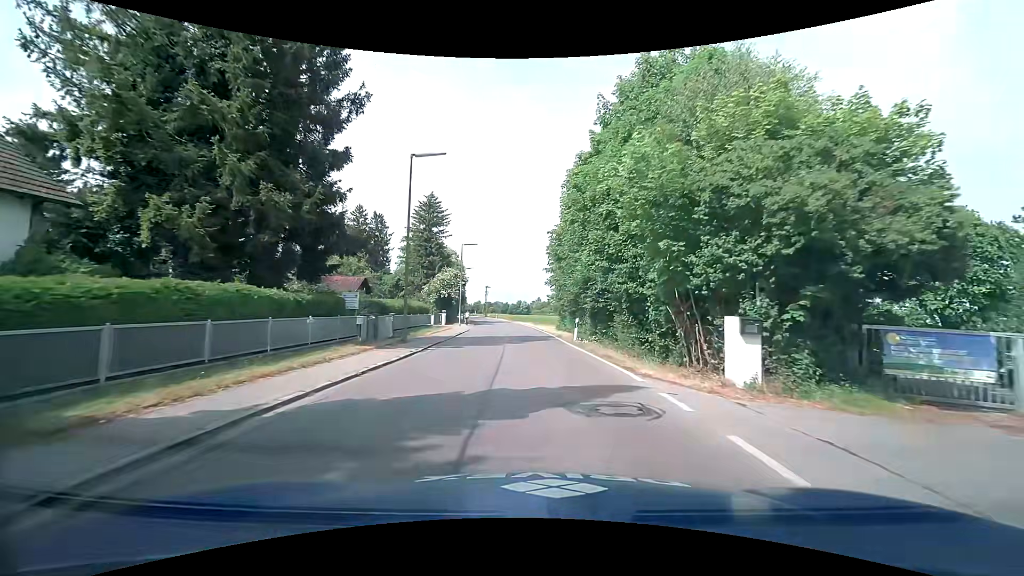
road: tertiary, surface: asphalt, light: Day
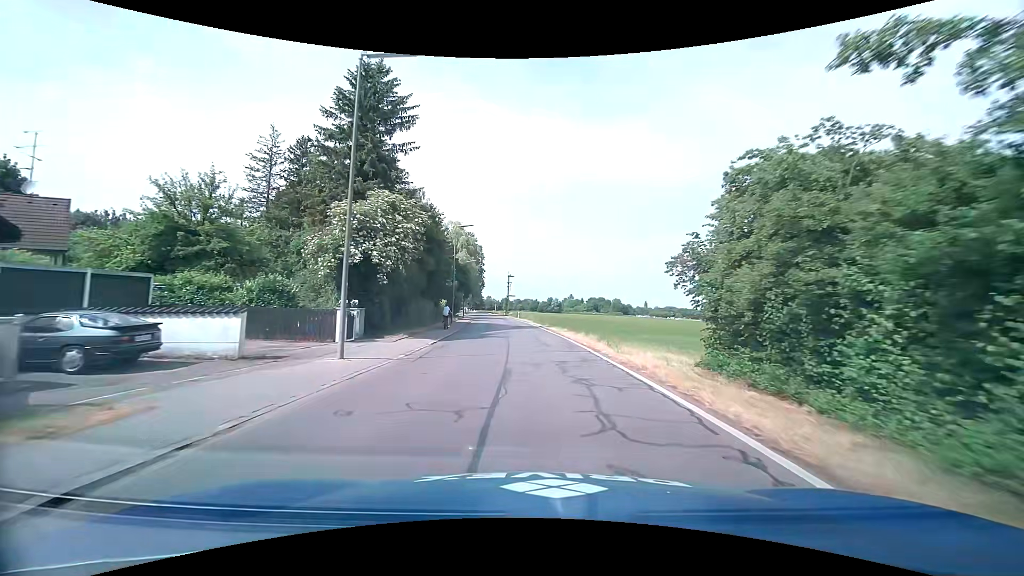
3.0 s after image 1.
(-1.7, +37.1) m; -4°
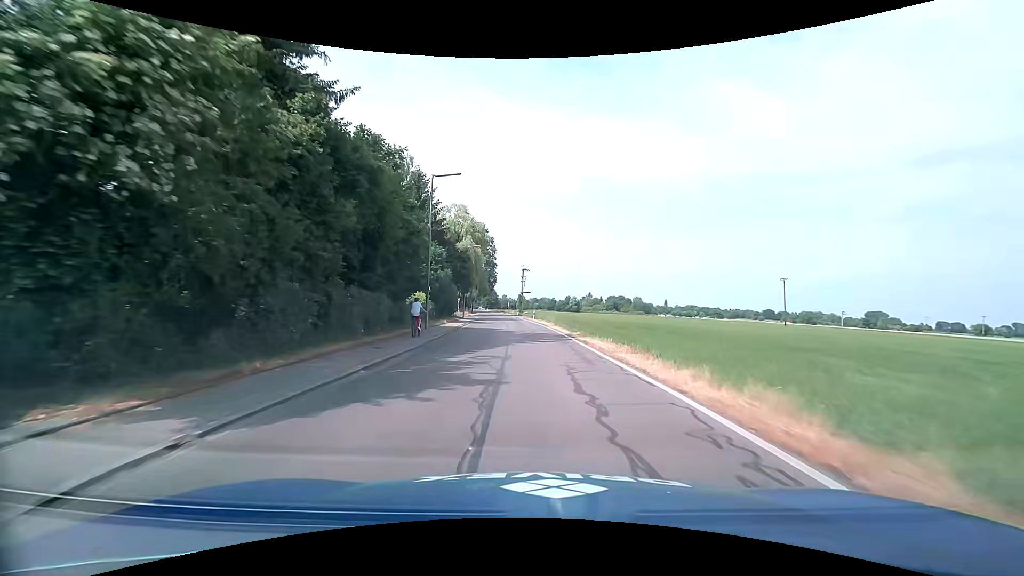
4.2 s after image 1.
(-0.2, +16.1) m; -2°
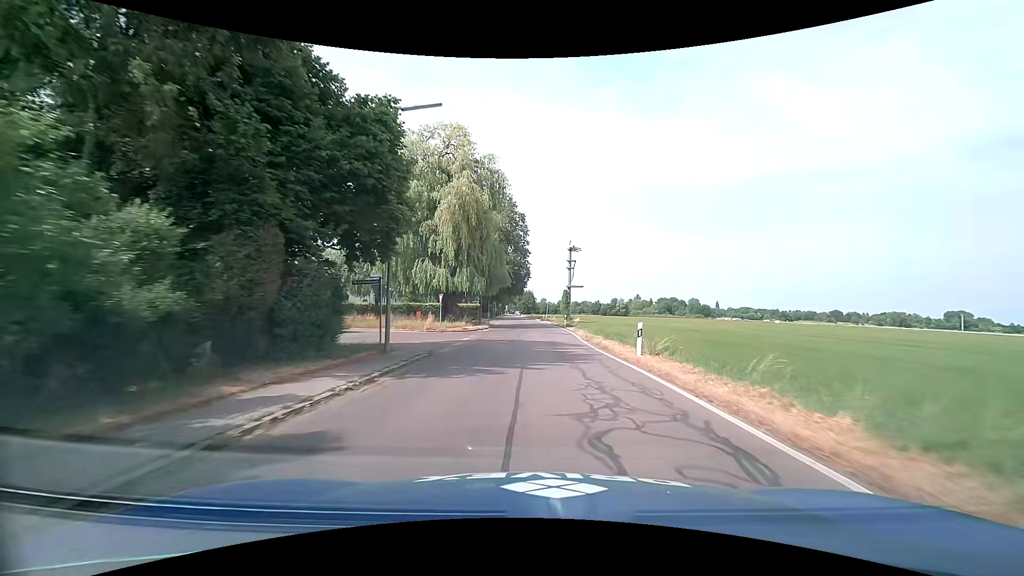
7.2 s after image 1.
(-1.6, +40.8) m; -4°
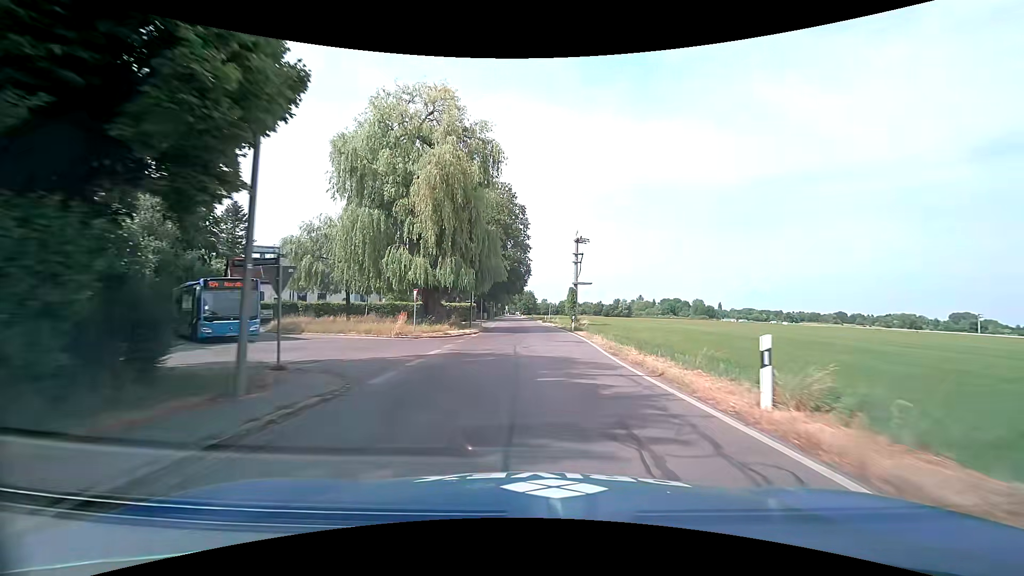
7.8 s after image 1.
(0.0, +8.2) m; 0°
(0, +10) (0, +20) (0, +30) (0, +40) (-1, +50) (-1, +60) (-2, +70) (-2, +80) (-2, +90) (-3, +100) m
